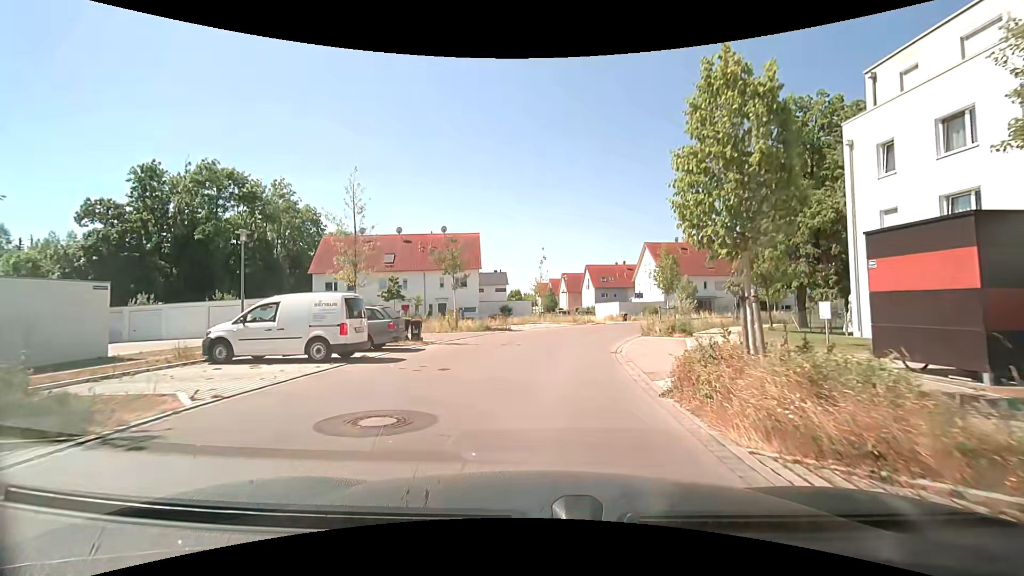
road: residential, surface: asphalt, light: Day
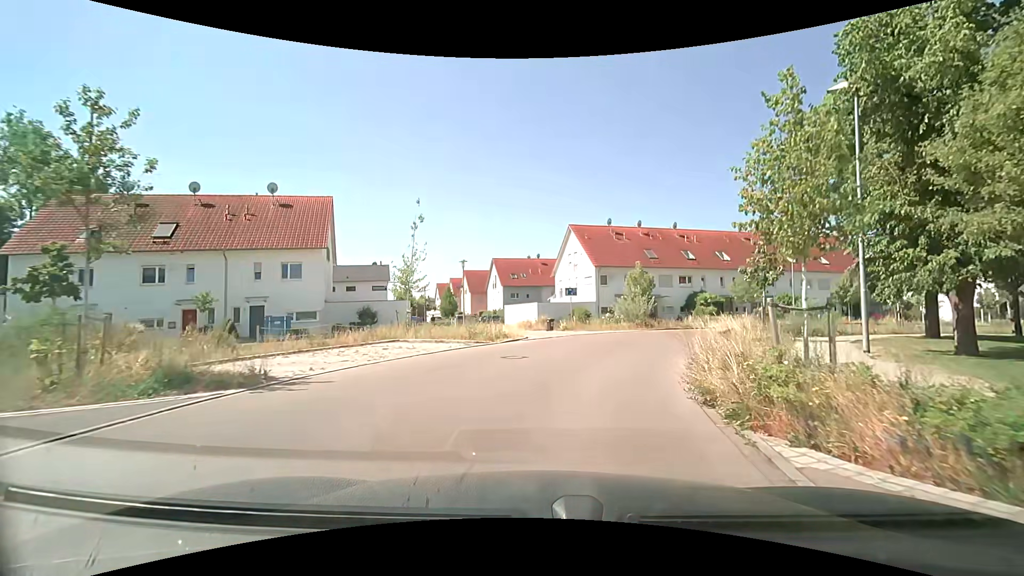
(+1.8, +19.5) m; +12°
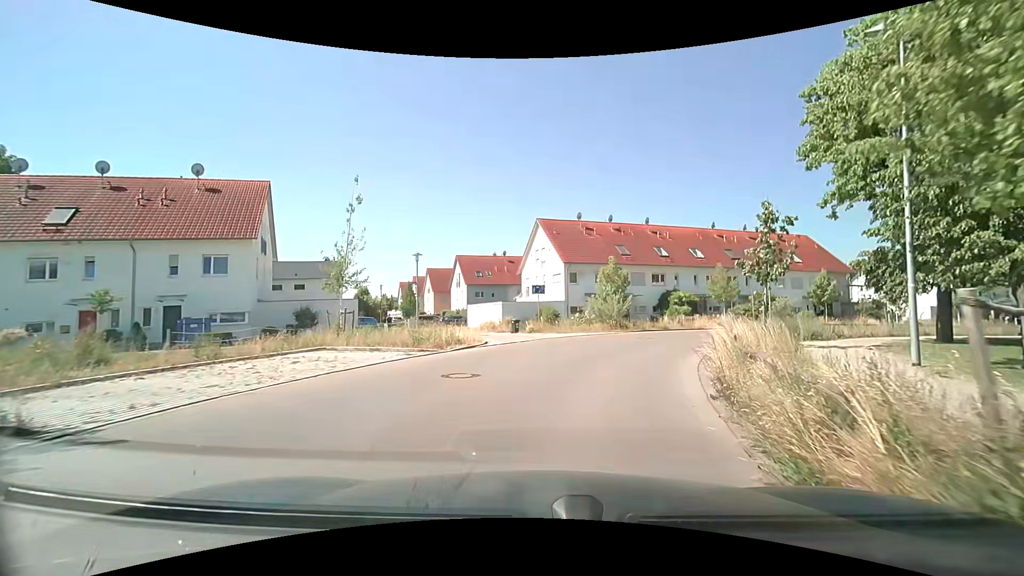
(+0.1, +3.8) m; +4°
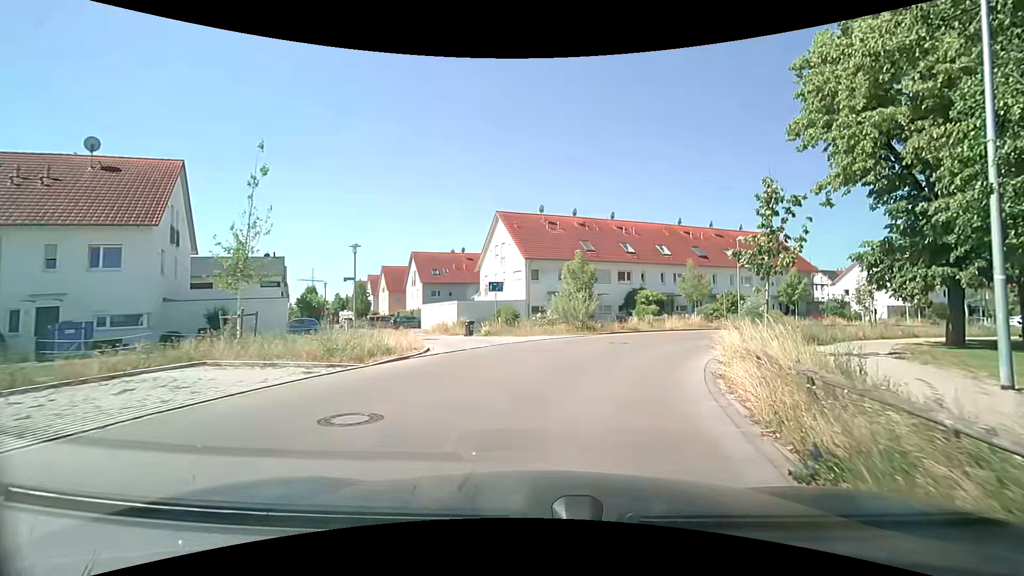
(+0.1, +3.8) m; +3°
